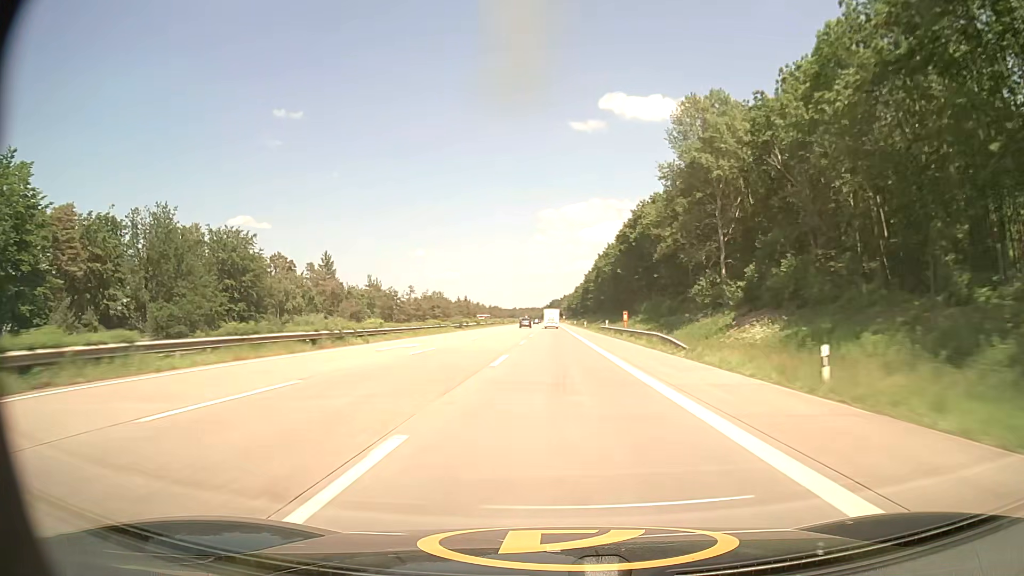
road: motorway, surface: asphalt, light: Day
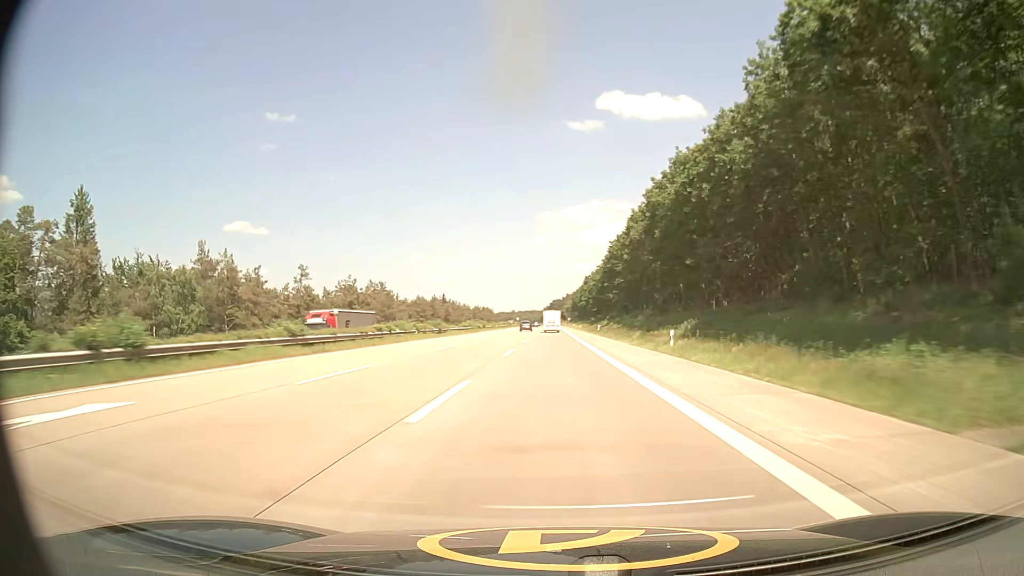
(-0.1, +82.2) m; 0°
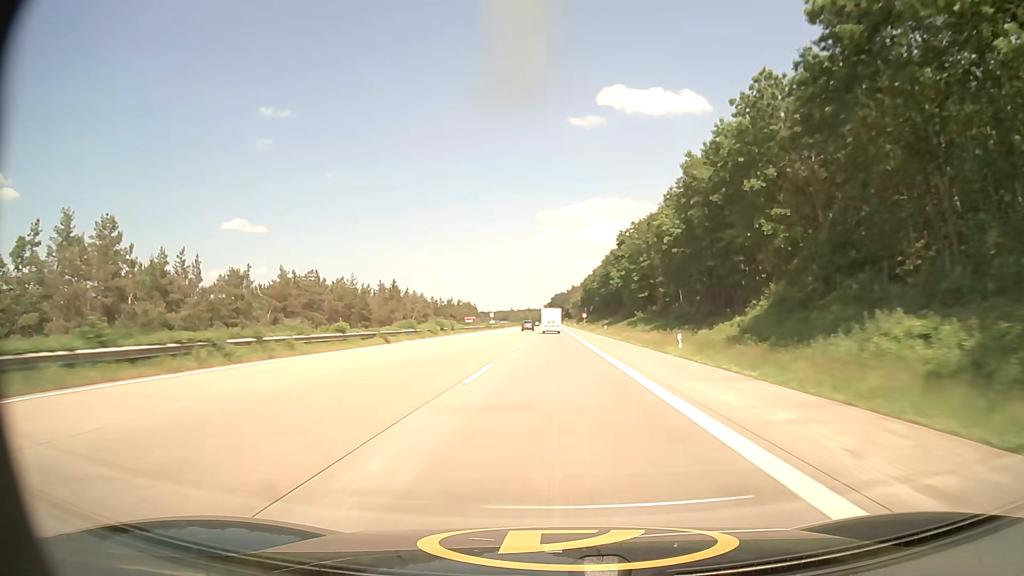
(-0.2, +101.7) m; 0°
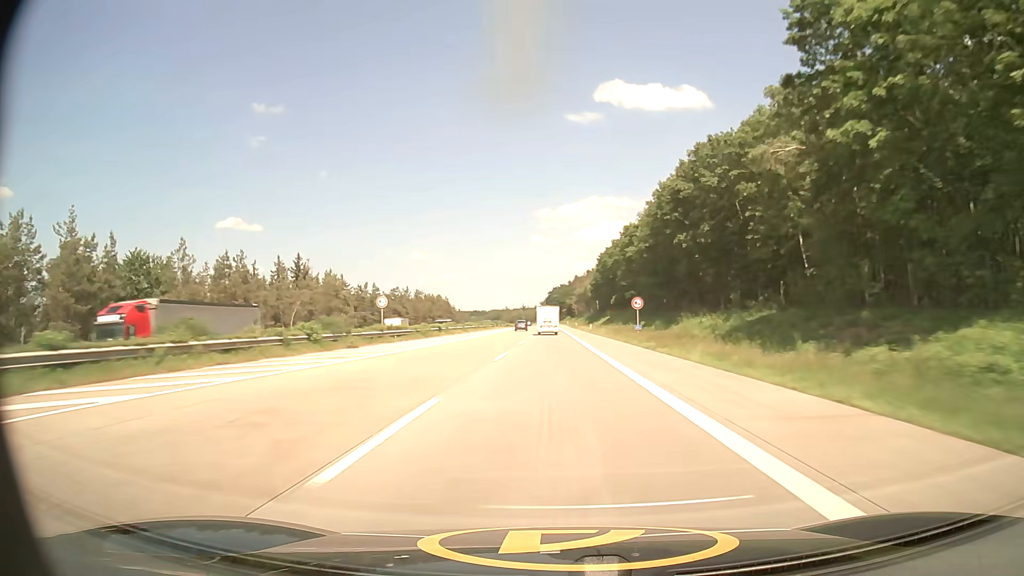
(+0.2, +80.8) m; 0°
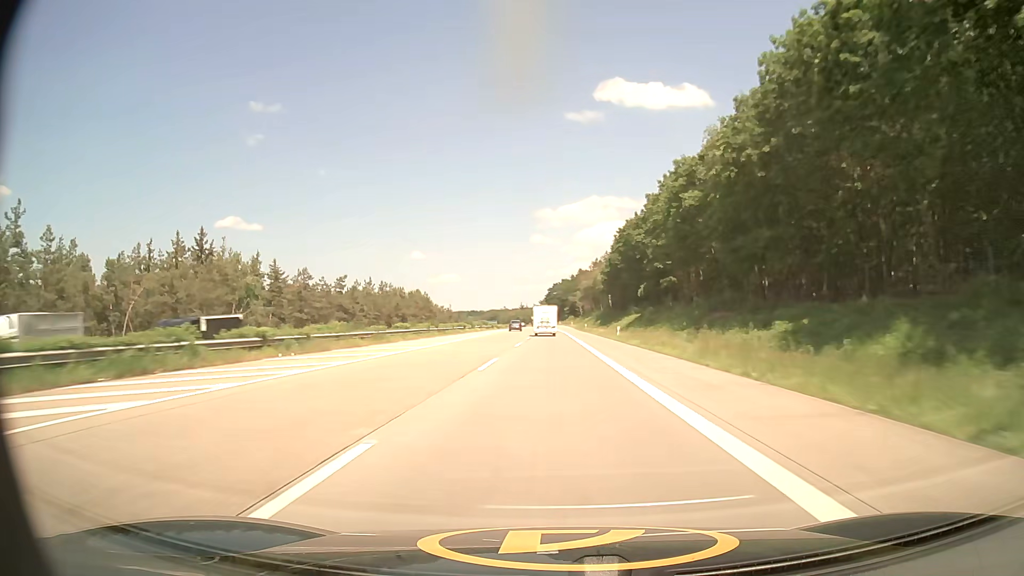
(0.0, +40.2) m; 0°
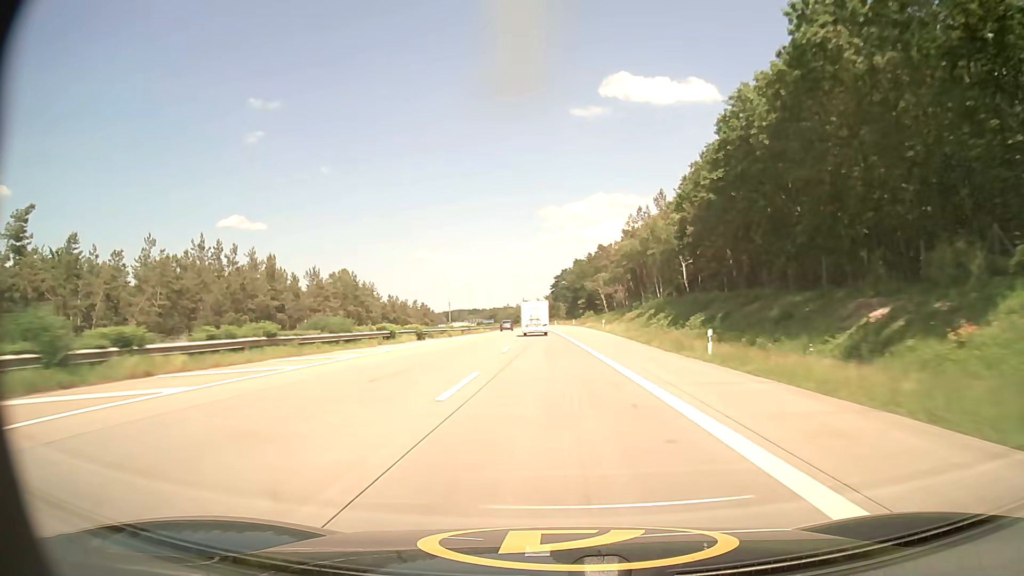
(-0.3, +79.7) m; -1°
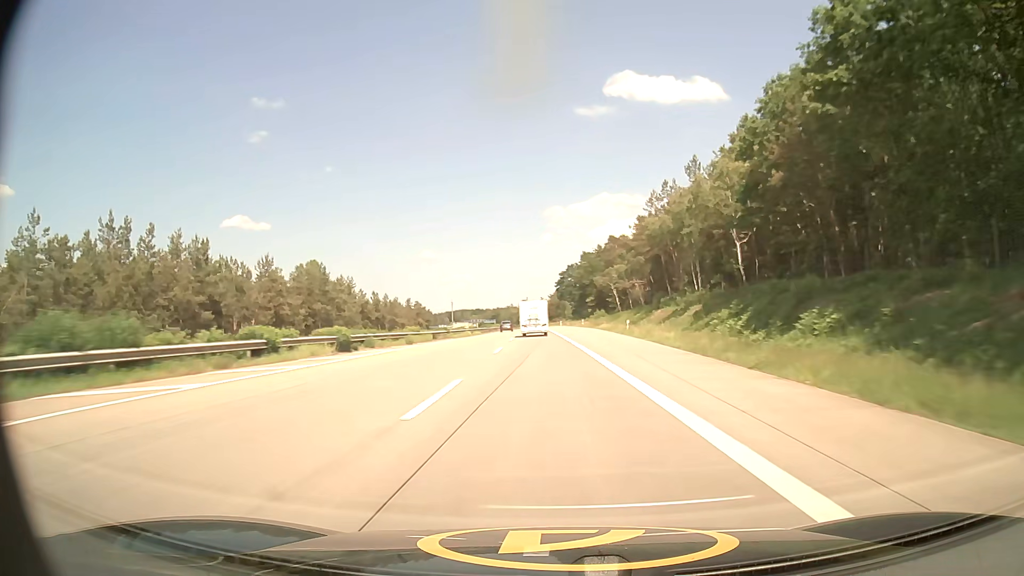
(-0.1, +19.6) m; -1°
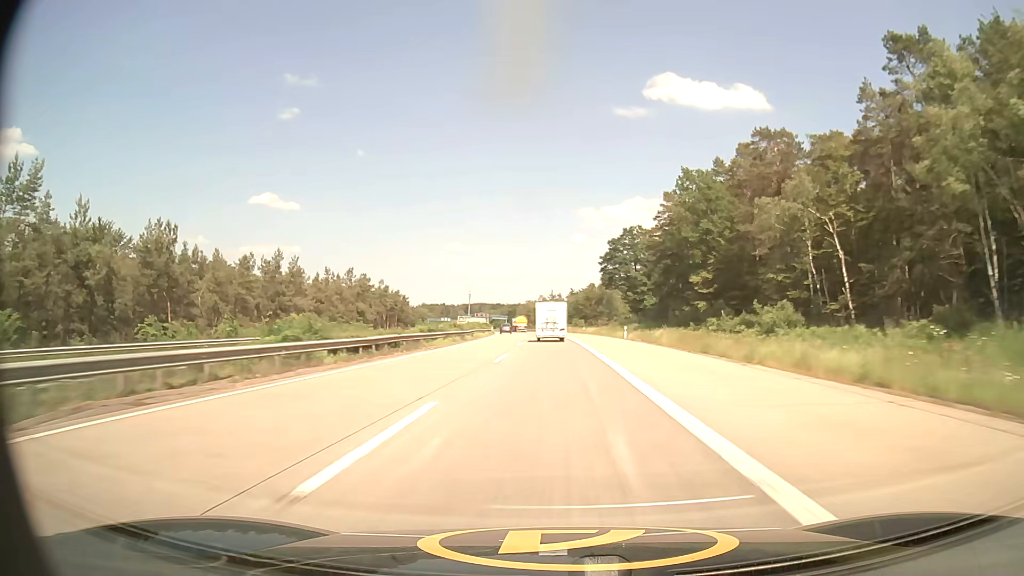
(-2.3, +93.8) m; -2°
(0, +10) (0, +20) (0, +30) (0, +40) (0, +50) (0, +60) (-1, +70) (-1, +80) (-2, +90) (-2, +100) m
